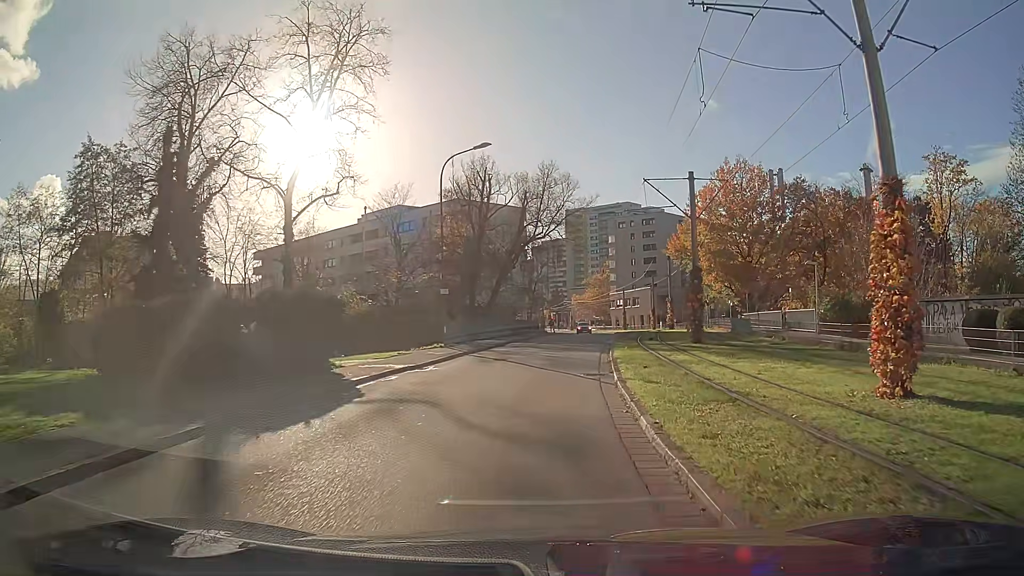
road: residential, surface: asphalt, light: Day
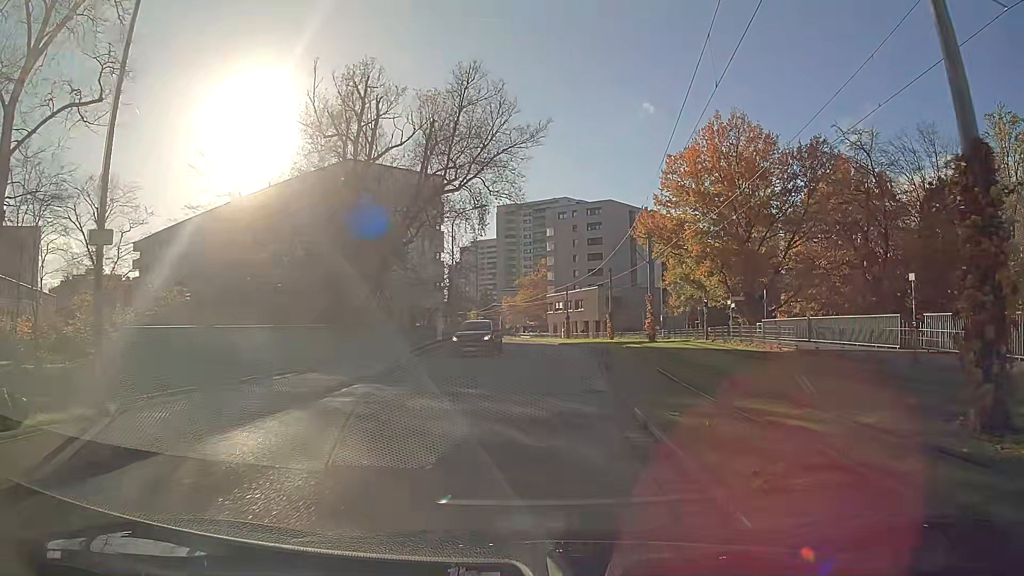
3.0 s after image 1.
(+1.0, +21.7) m; +6°
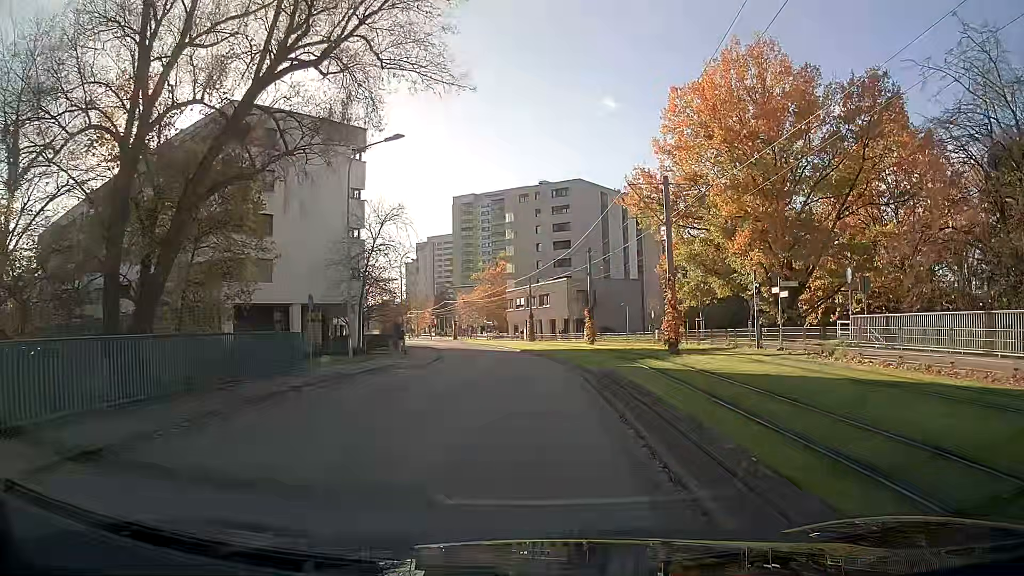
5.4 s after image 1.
(+0.5, +17.1) m; +3°
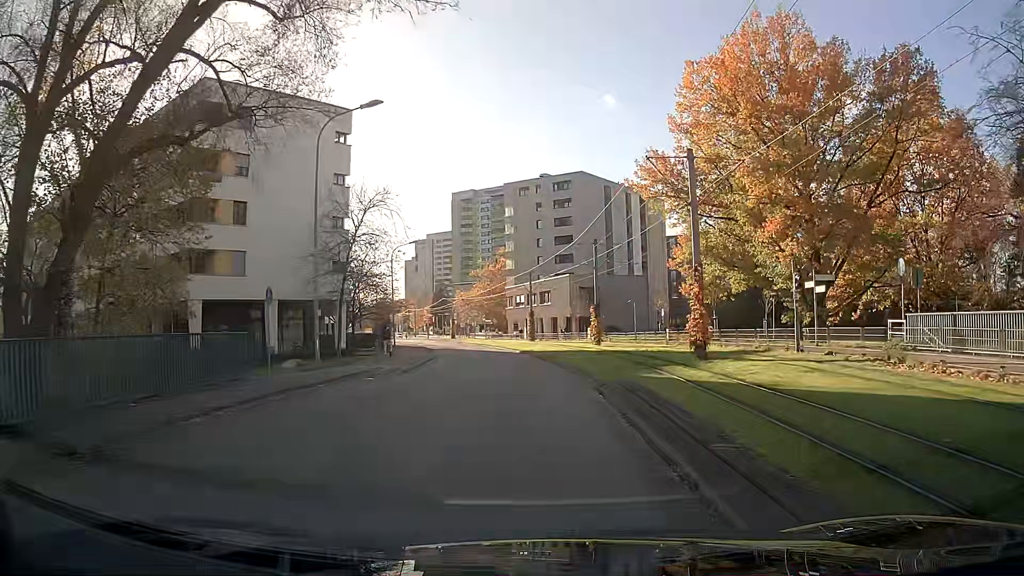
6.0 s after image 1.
(0.0, +4.3) m; 0°
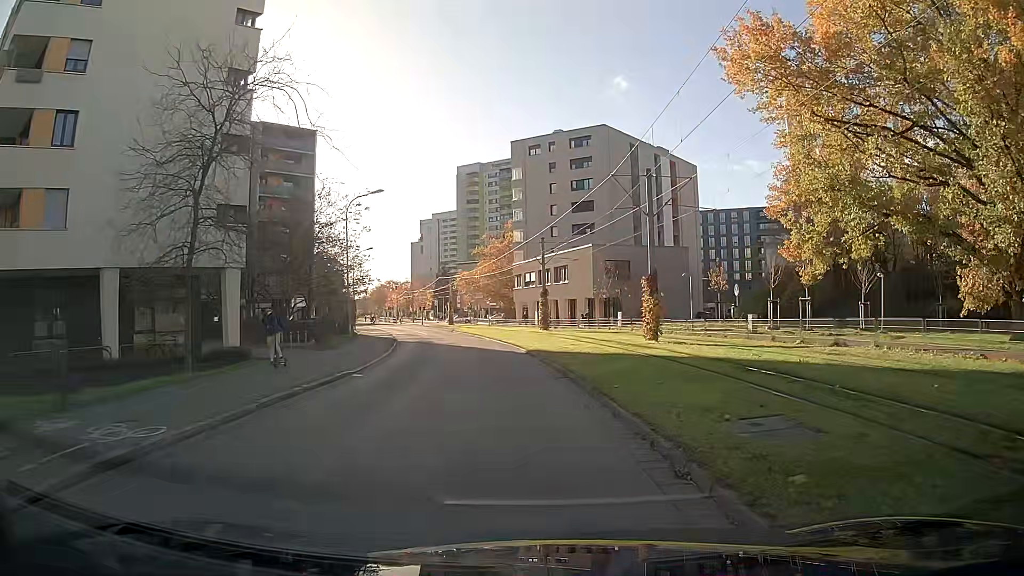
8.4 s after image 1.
(-0.1, +17.6) m; -1°
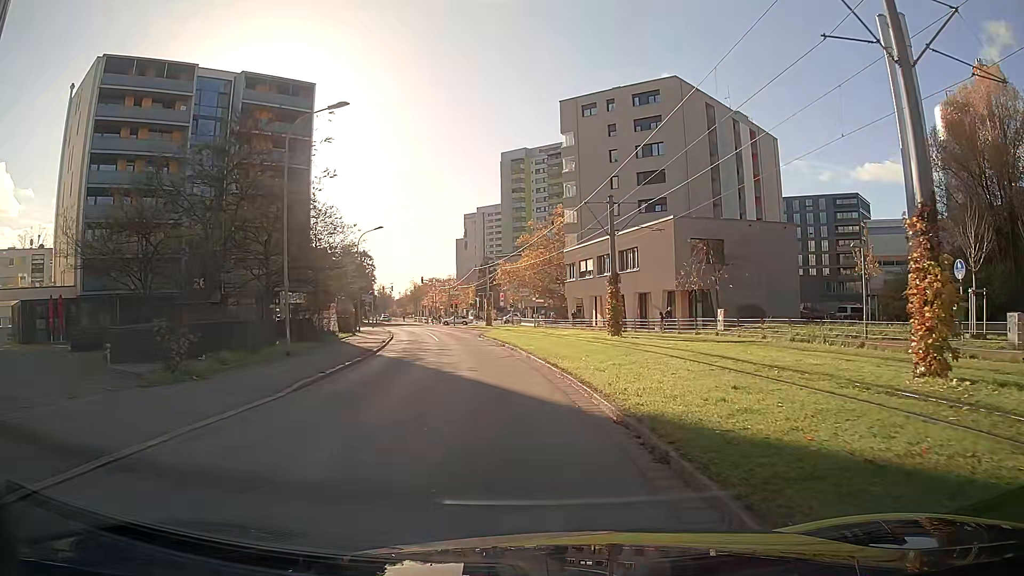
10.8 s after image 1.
(-0.7, +17.6) m; -4°
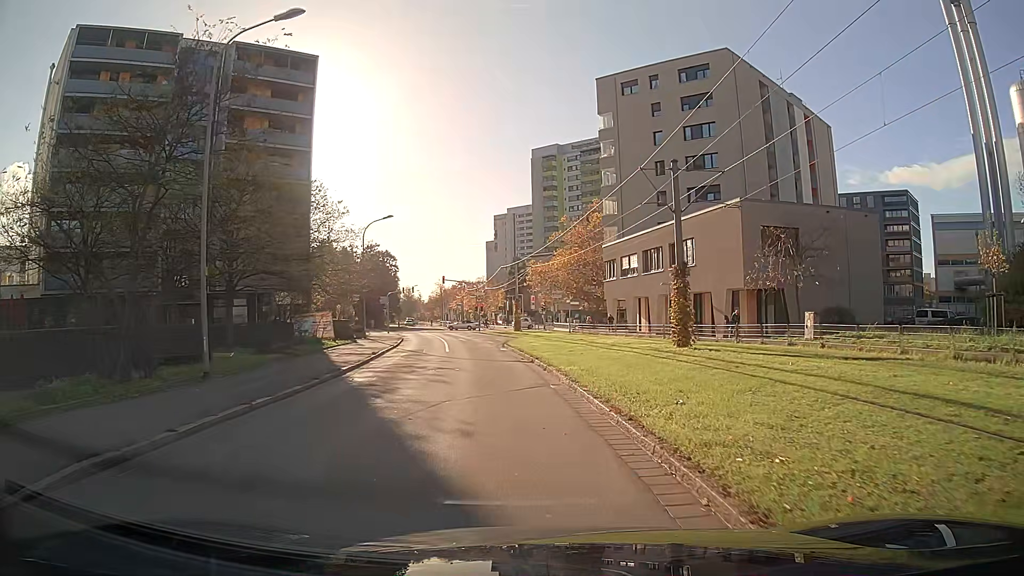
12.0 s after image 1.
(-0.2, +8.7) m; -2°
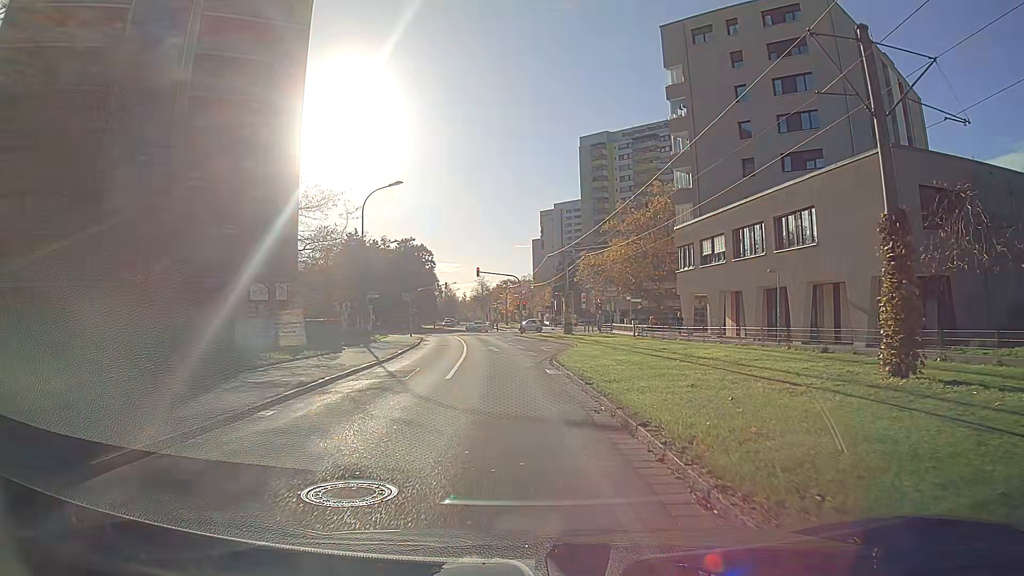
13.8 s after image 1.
(-0.5, +13.1) m; -4°
(0, +10) (-1, +20) (-1, +30) (-2, +40) (-4, +50) (-5, +60) (-6, +70) (-6, +80) (-7, +90) (-8, +100) m
